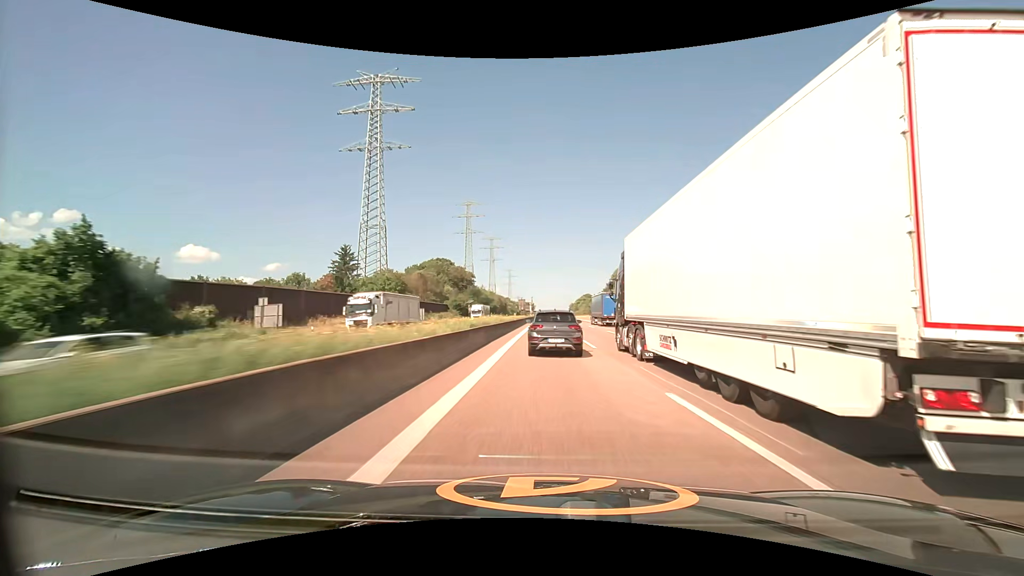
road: motorway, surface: asphalt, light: Day
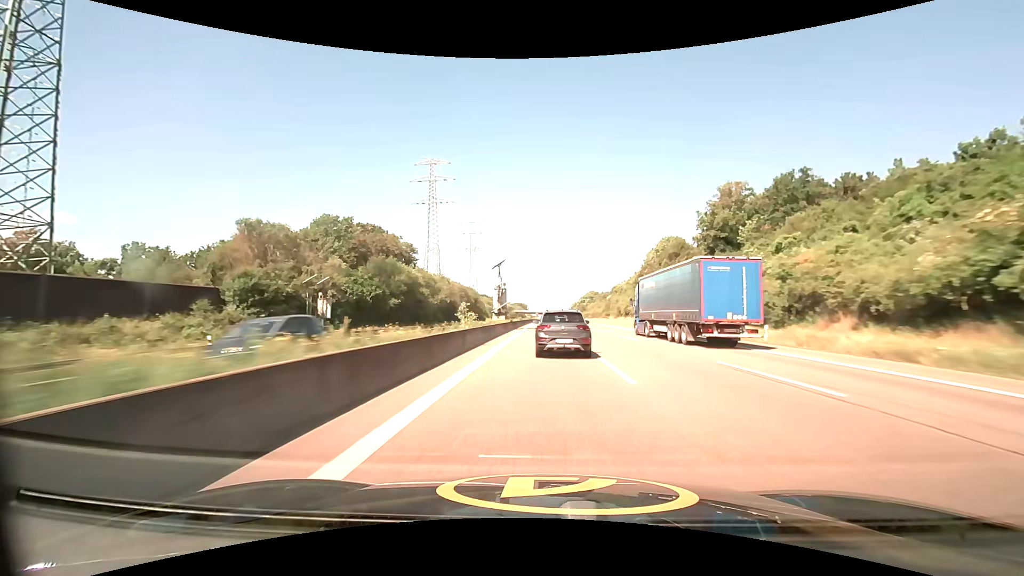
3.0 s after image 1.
(+0.9, +100.5) m; +1°
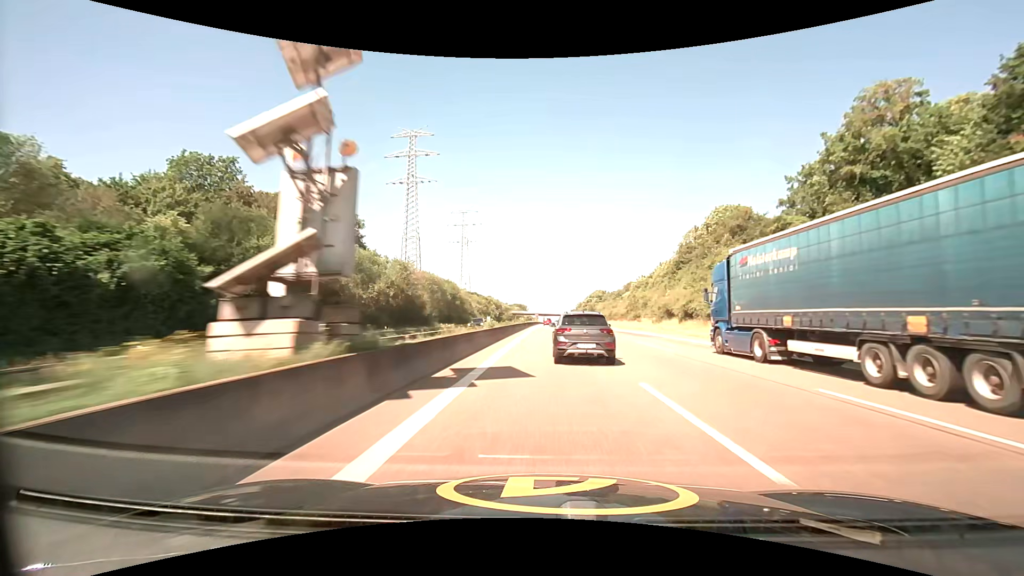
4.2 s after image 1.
(0.0, +41.9) m; 0°
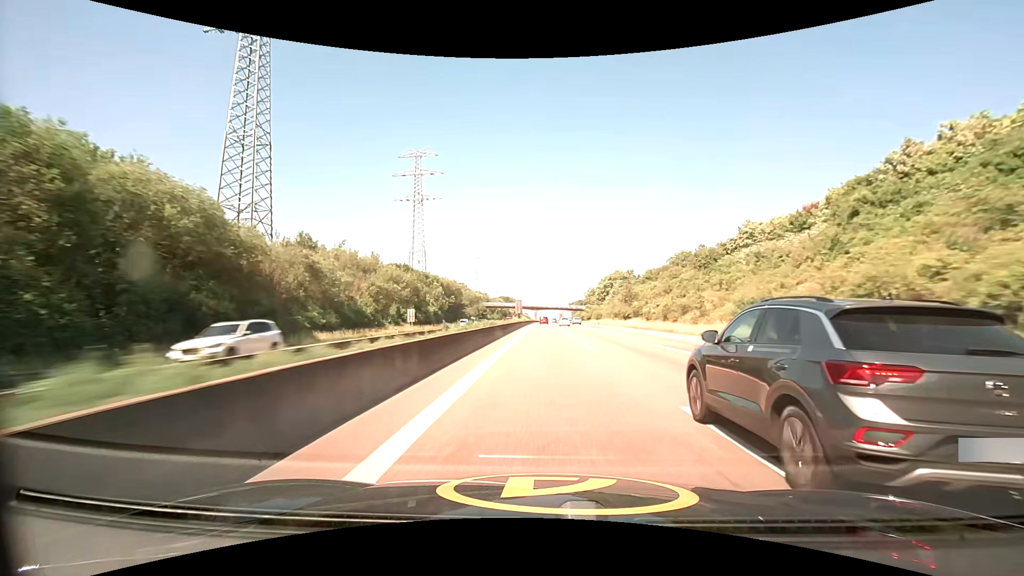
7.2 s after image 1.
(+0.7, +111.3) m; +1°
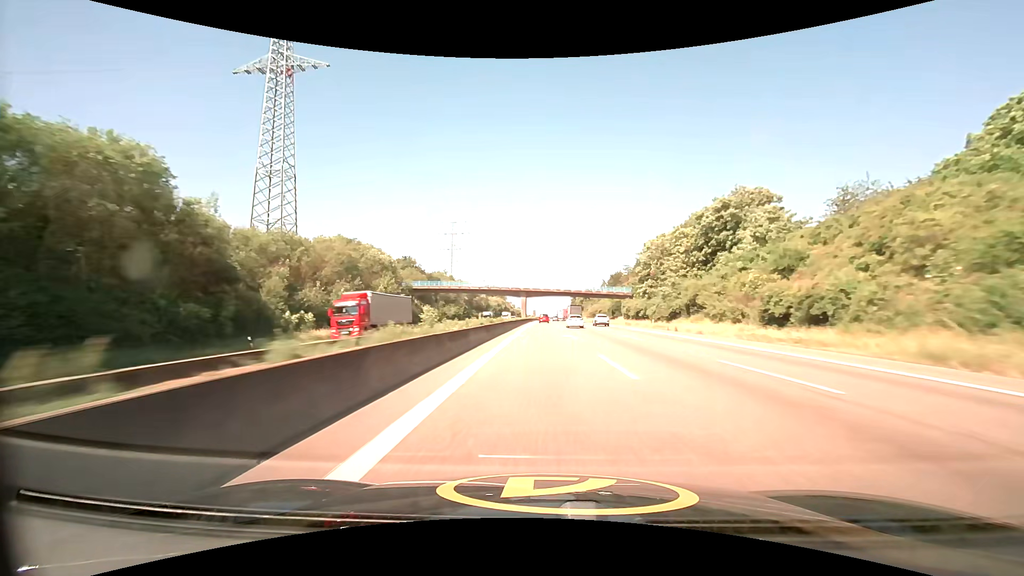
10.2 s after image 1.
(+0.4, +117.1) m; +1°
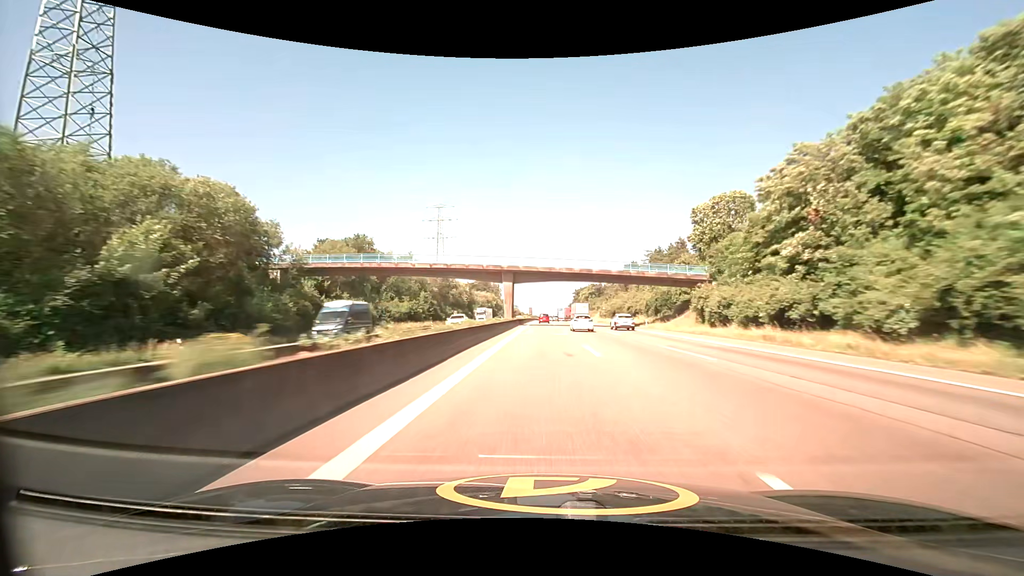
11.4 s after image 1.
(+0.1, +47.1) m; 0°
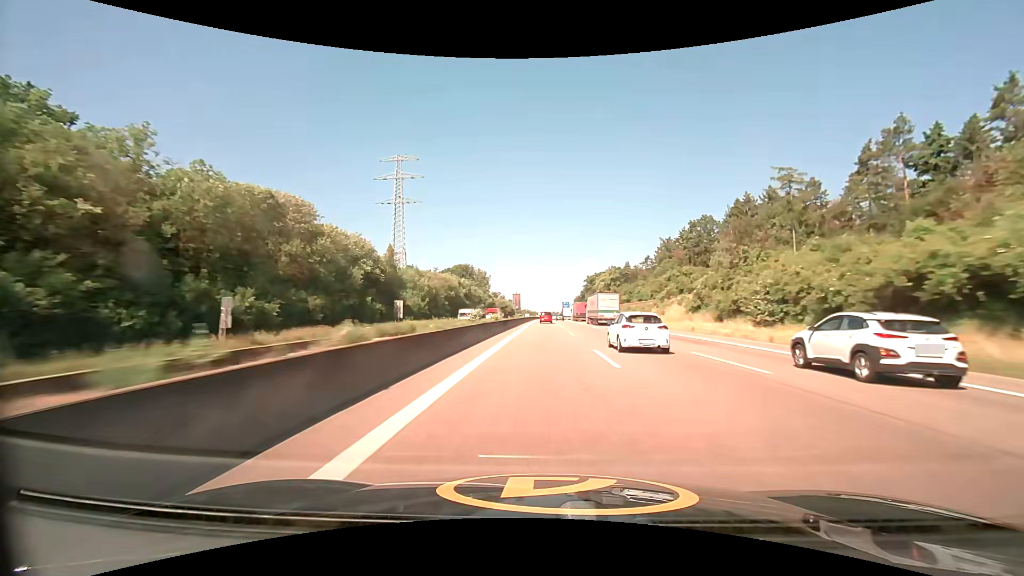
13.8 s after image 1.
(+0.2, +93.2) m; 0°
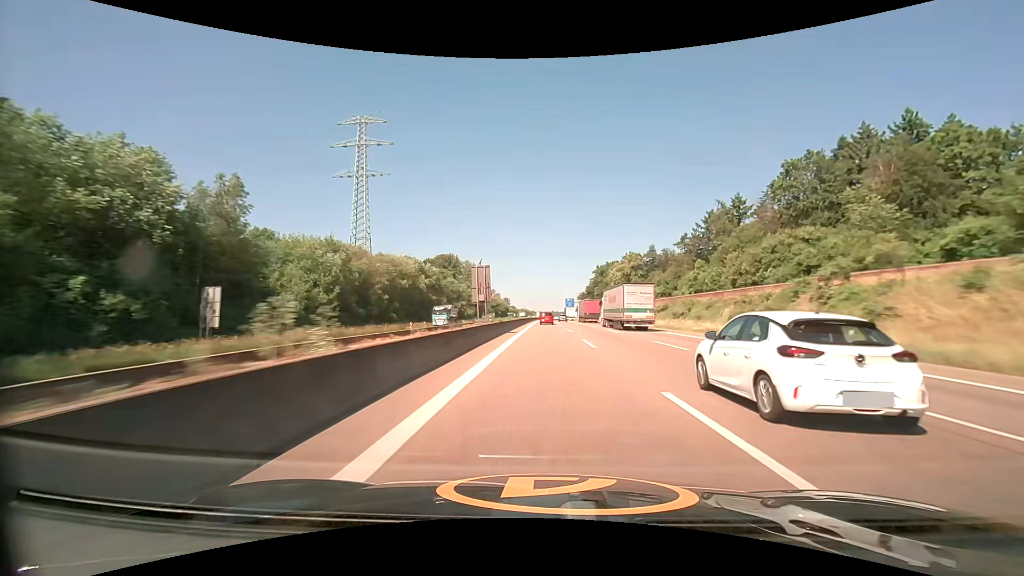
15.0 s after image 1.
(+0.1, +46.1) m; 0°
(0, +10) (0, +20) (0, +30) (0, +40) (0, +50) (0, +60) (0, +70) (0, +80) (0, +90) (0, +100) m
